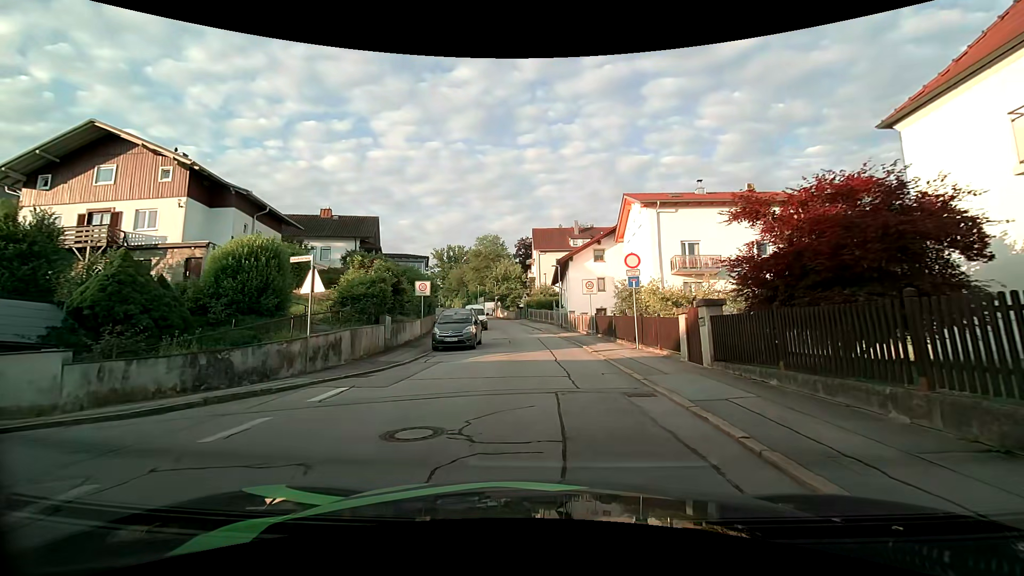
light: Day
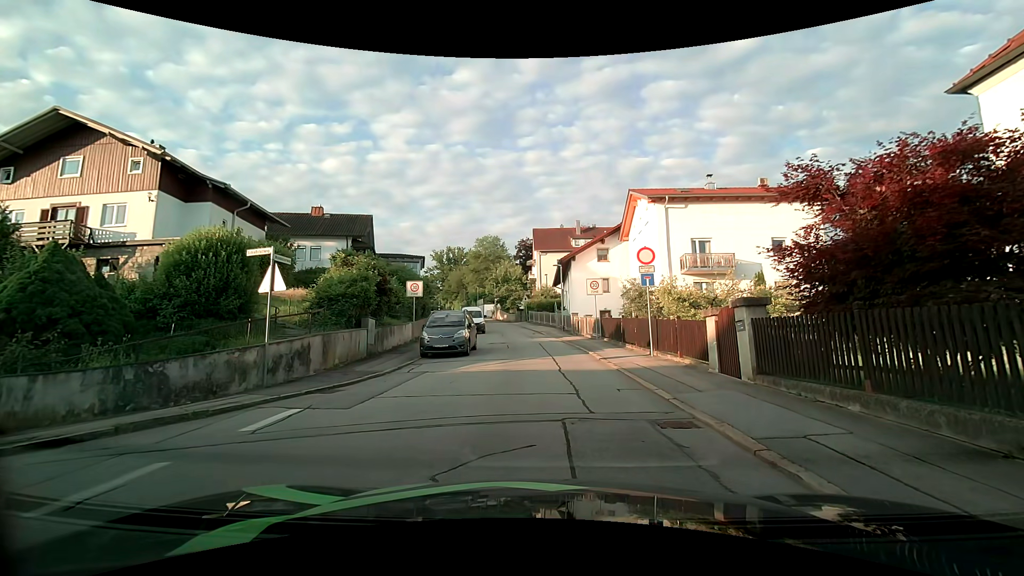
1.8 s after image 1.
(+0.1, +1.9) m; +2°
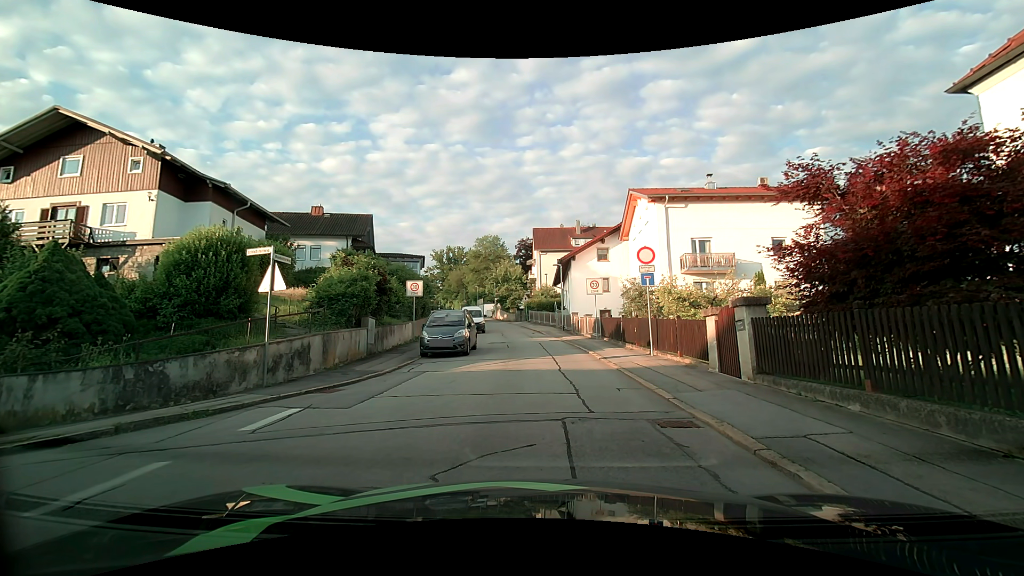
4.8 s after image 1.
(0.0, +0.1) m; 0°
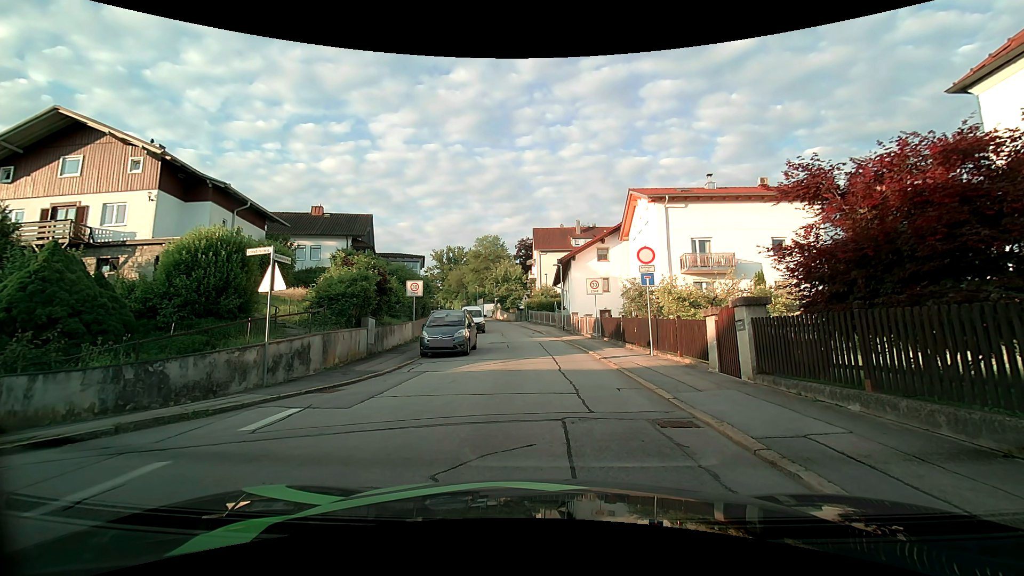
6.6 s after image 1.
(0.0, 0.0) m; 0°
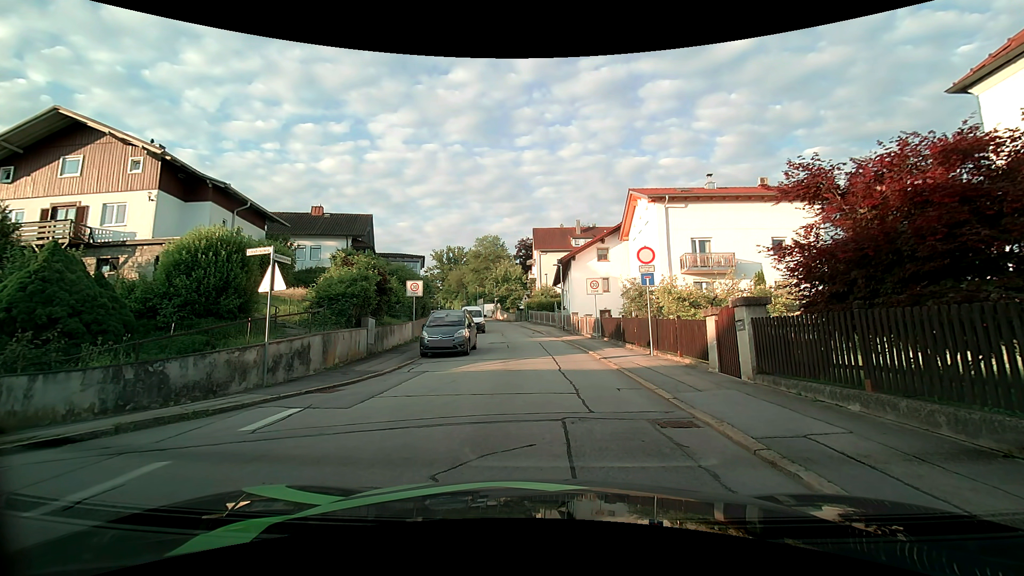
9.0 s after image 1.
(0.0, 0.0) m; 0°
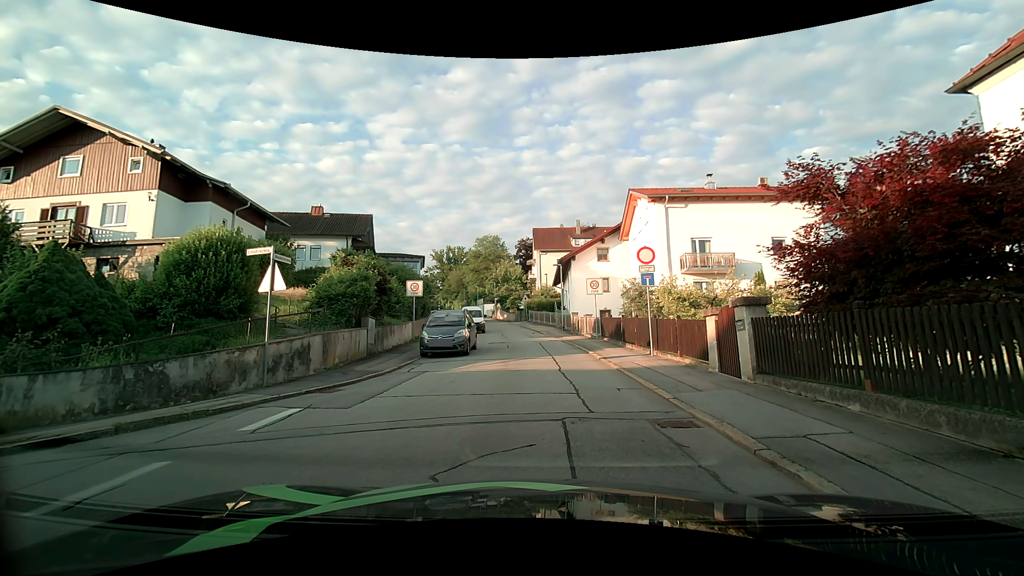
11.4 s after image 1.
(0.0, 0.0) m; 0°
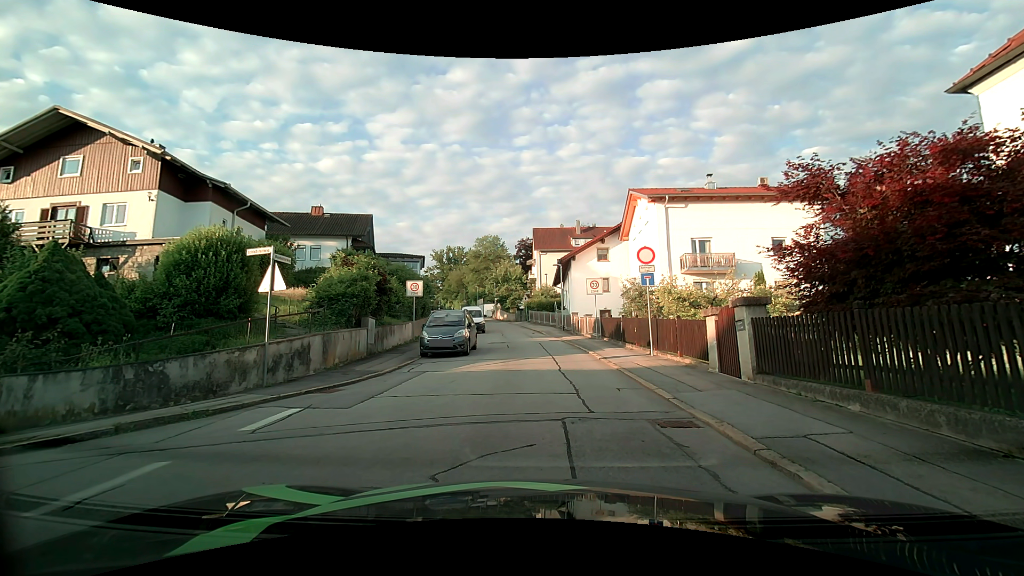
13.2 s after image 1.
(0.0, 0.0) m; 0°
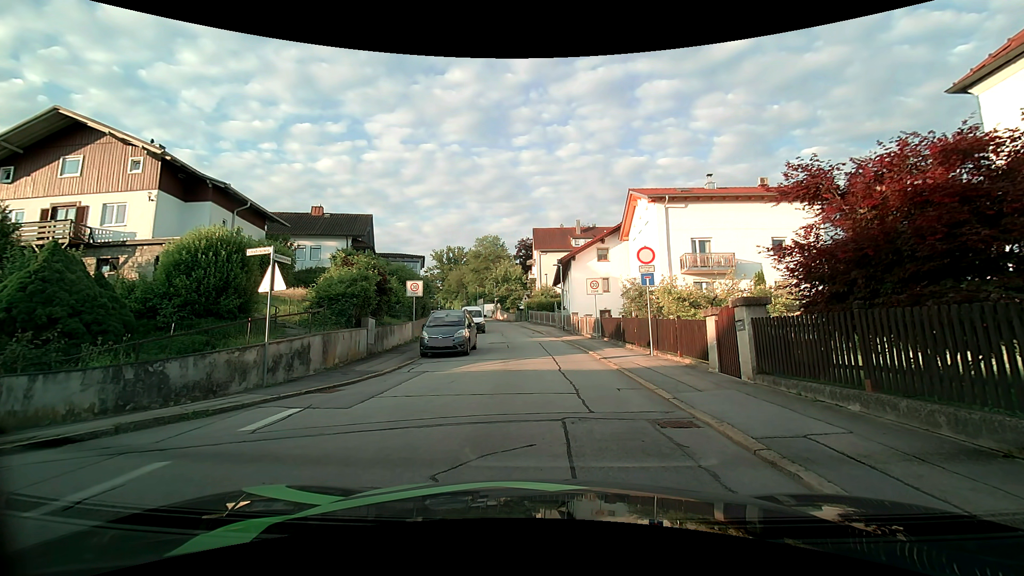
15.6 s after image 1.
(0.0, 0.0) m; 0°
